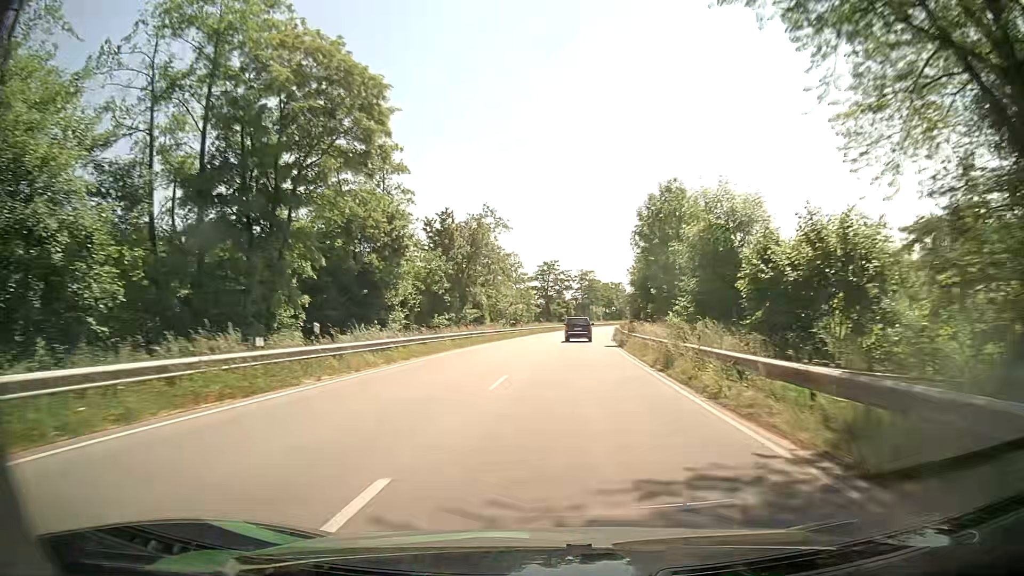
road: primary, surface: asphalt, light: Day
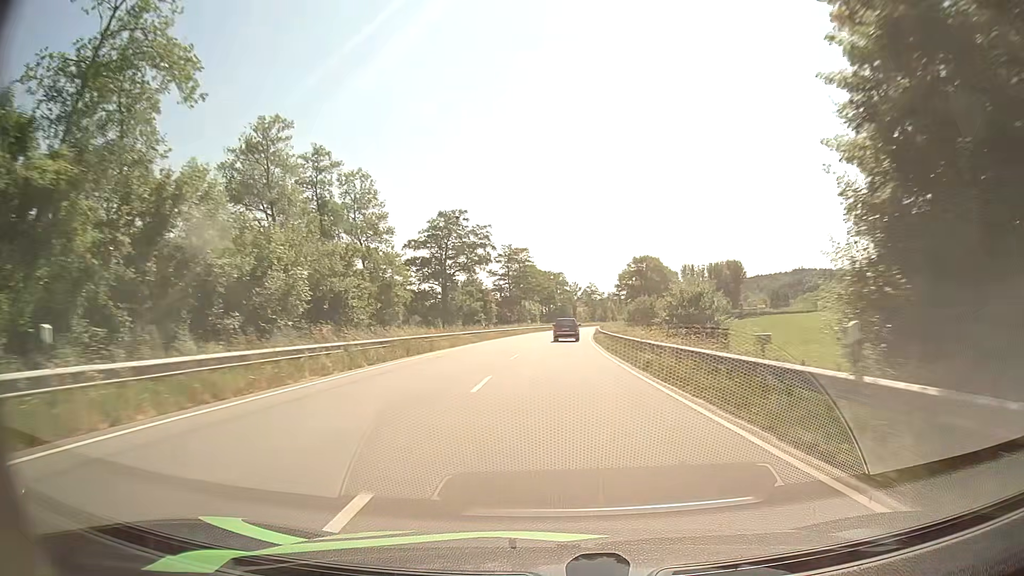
(+3.0, +59.9) m; +7°
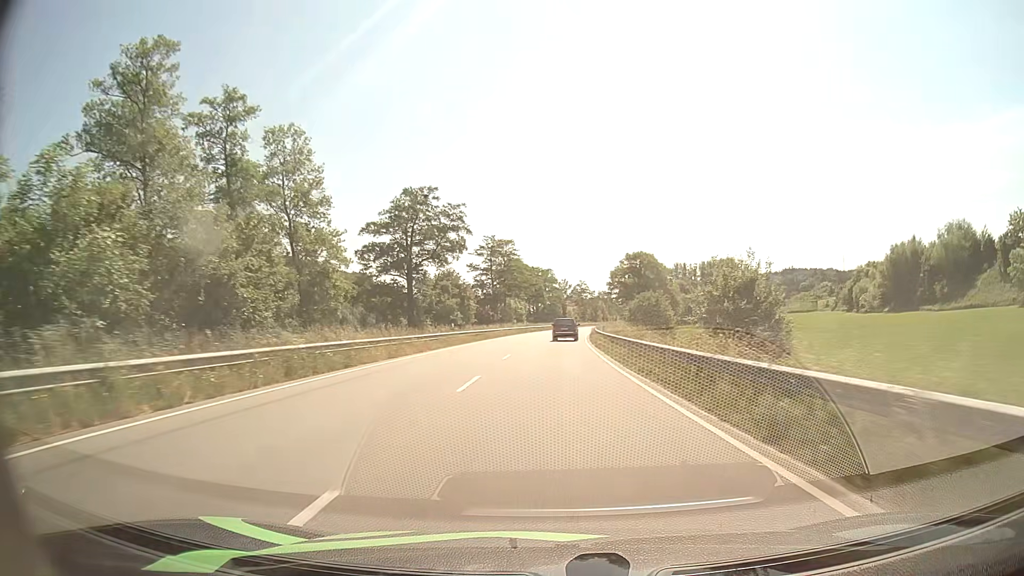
(0.0, +11.9) m; +1°
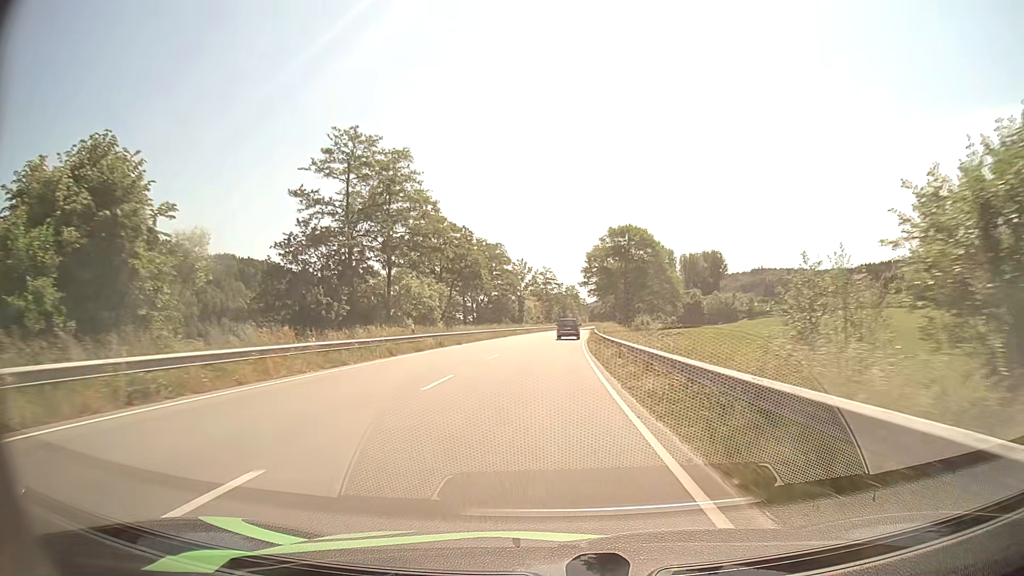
(+2.1, +59.0) m; +3°
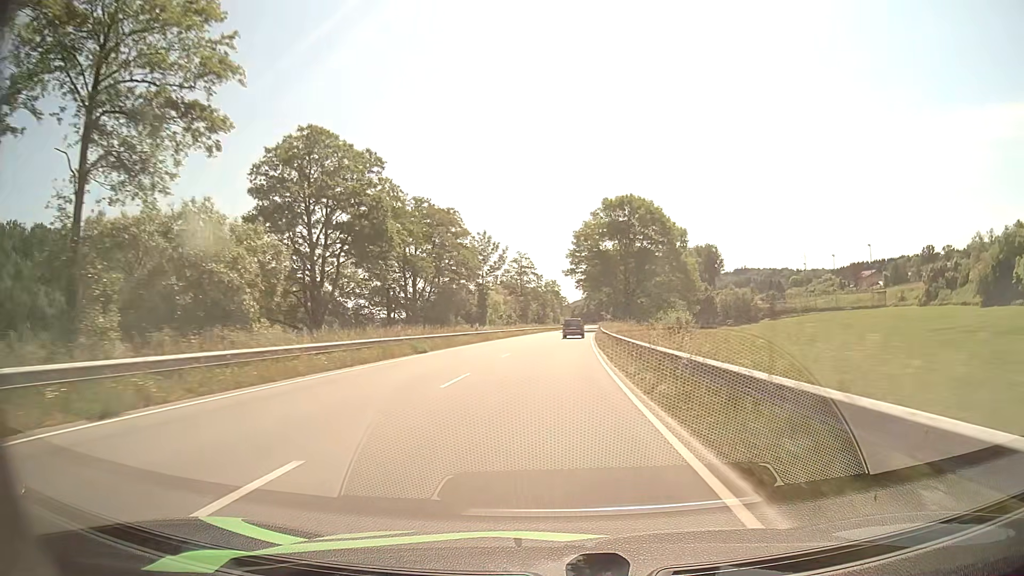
(+0.5, +35.2) m; +2°
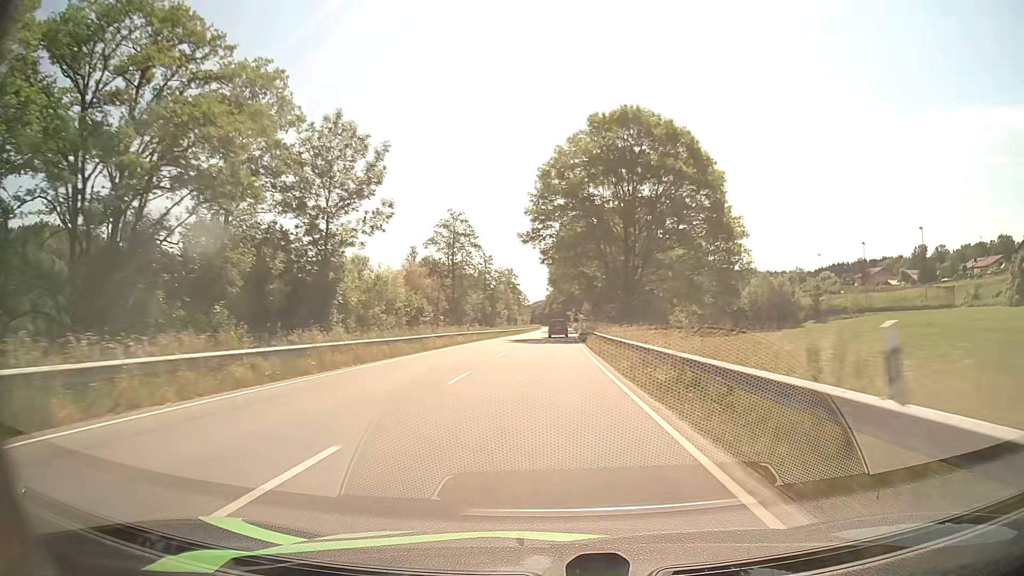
(+1.4, +46.6) m; +3°
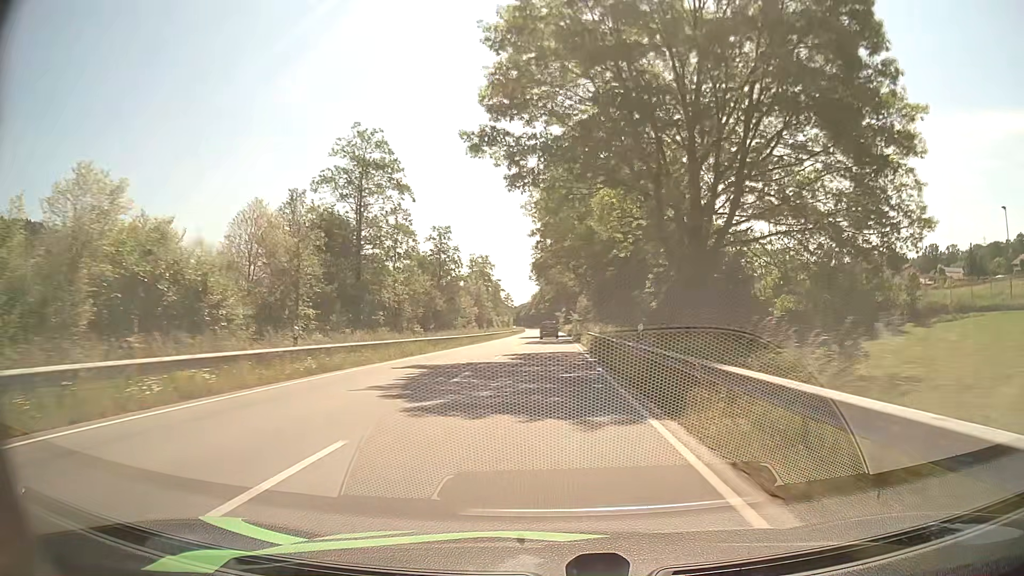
(+0.4, +35.4) m; +1°
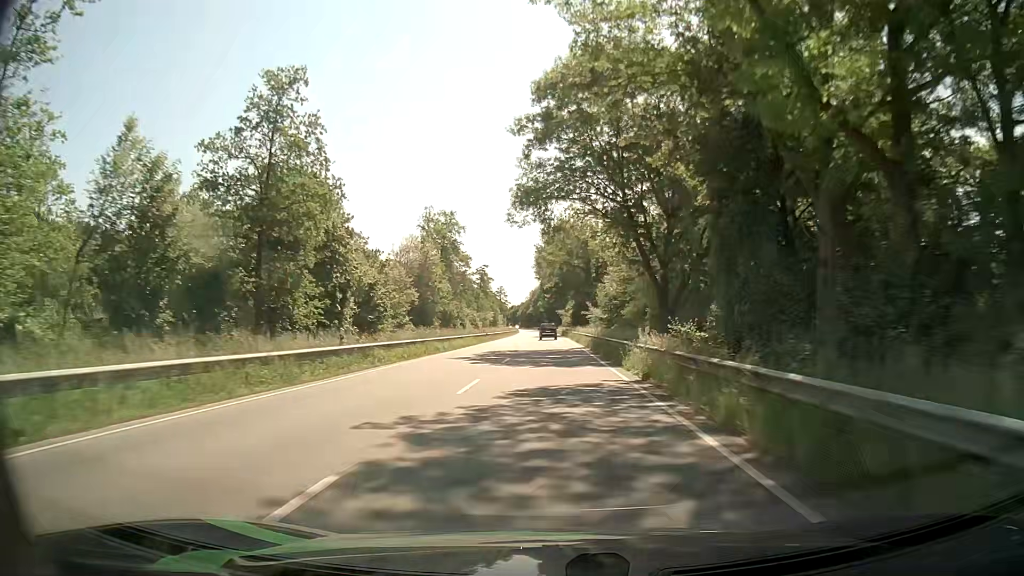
(0.0, +49.4) m; 0°
(0, +10) (0, +20) (0, +30) (0, +40) (0, +50) (0, +60) (0, +70) (0, +80) (0, +90) (0, +100) m
